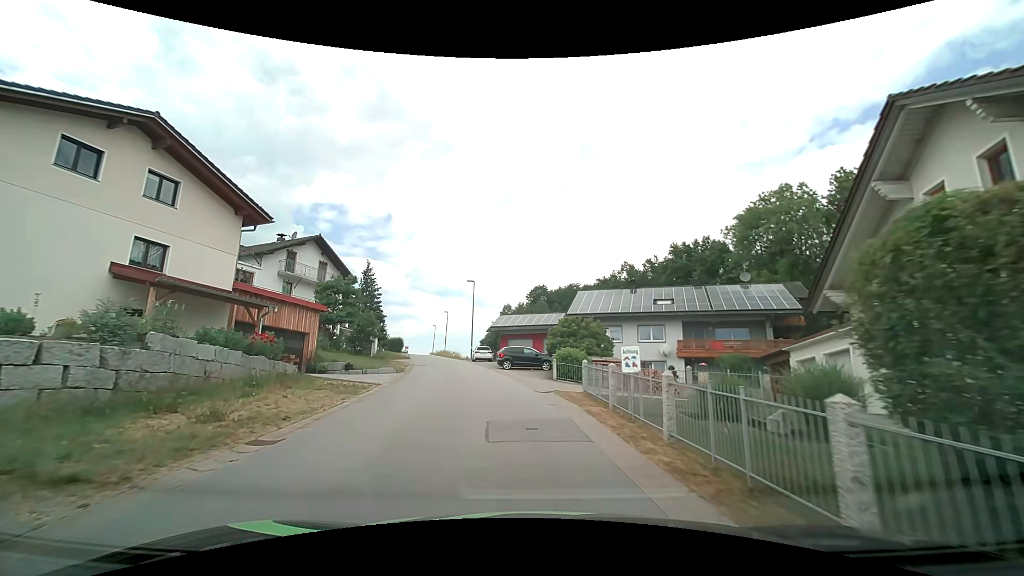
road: tertiary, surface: asphalt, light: Day
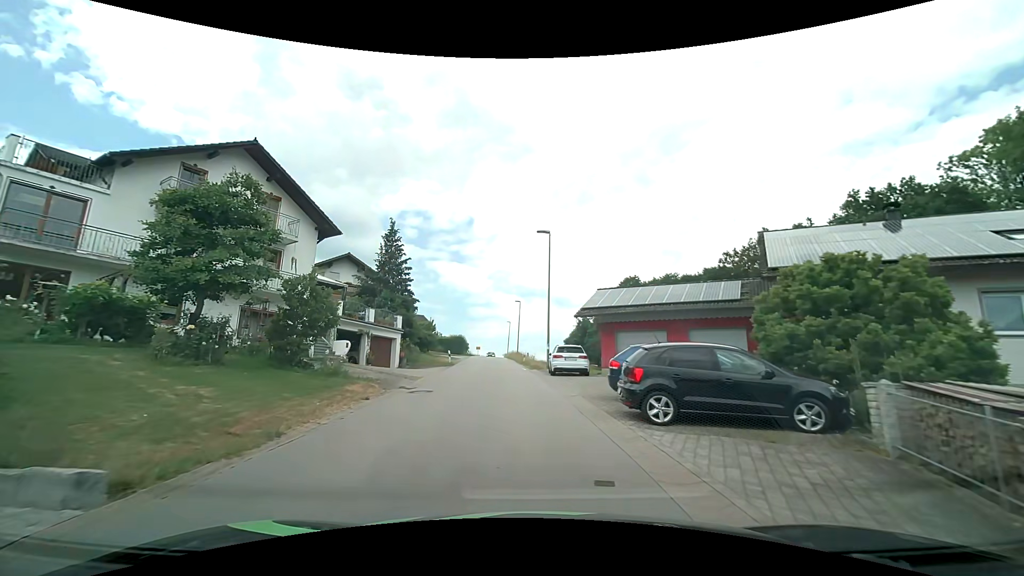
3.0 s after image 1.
(-2.1, +22.4) m; -10°
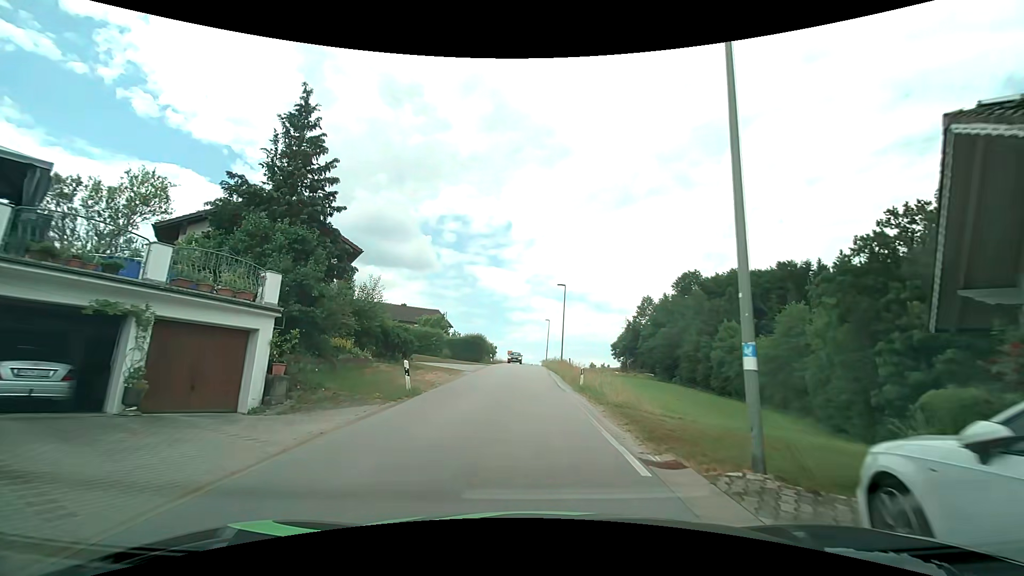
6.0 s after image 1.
(-1.1, +22.3) m; -5°
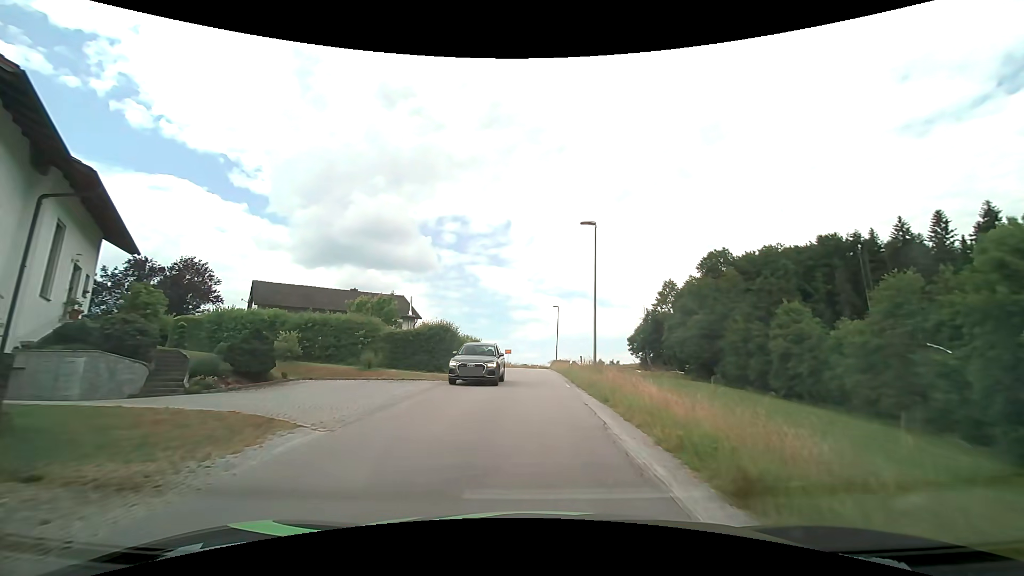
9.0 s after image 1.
(-0.1, +22.1) m; -1°
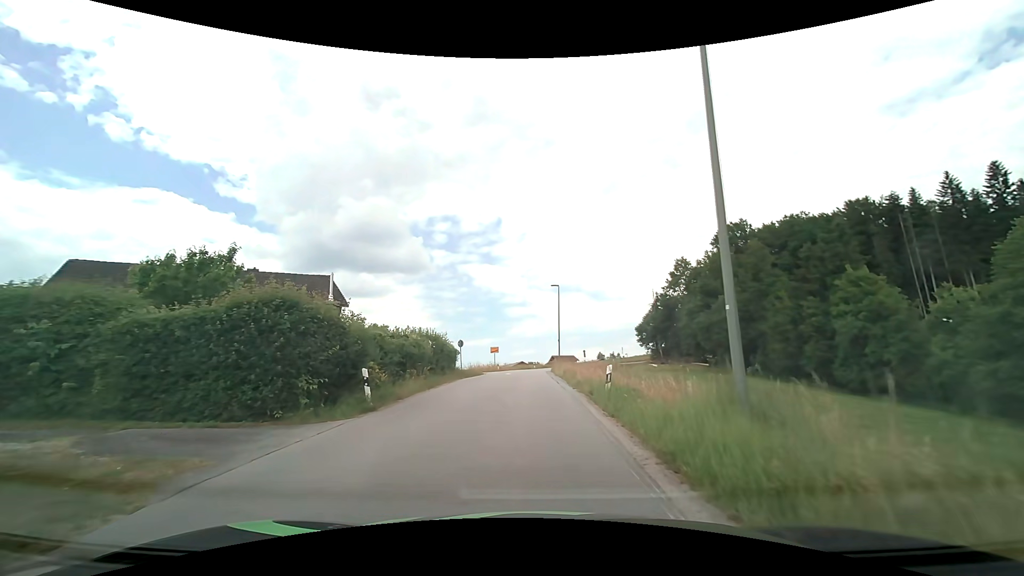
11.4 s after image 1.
(+0.3, +17.7) m; 0°
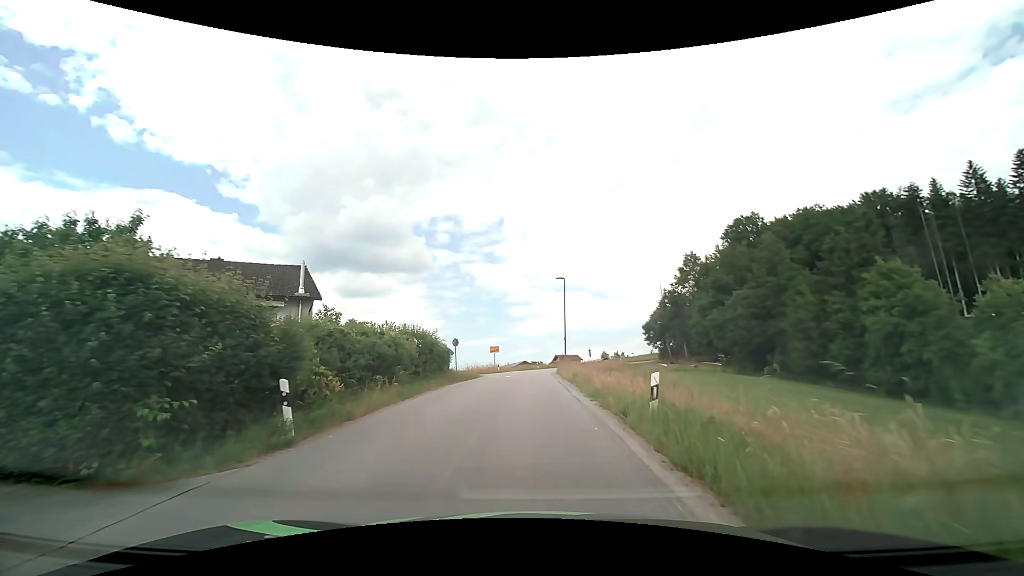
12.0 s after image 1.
(0.0, +4.5) m; -1°
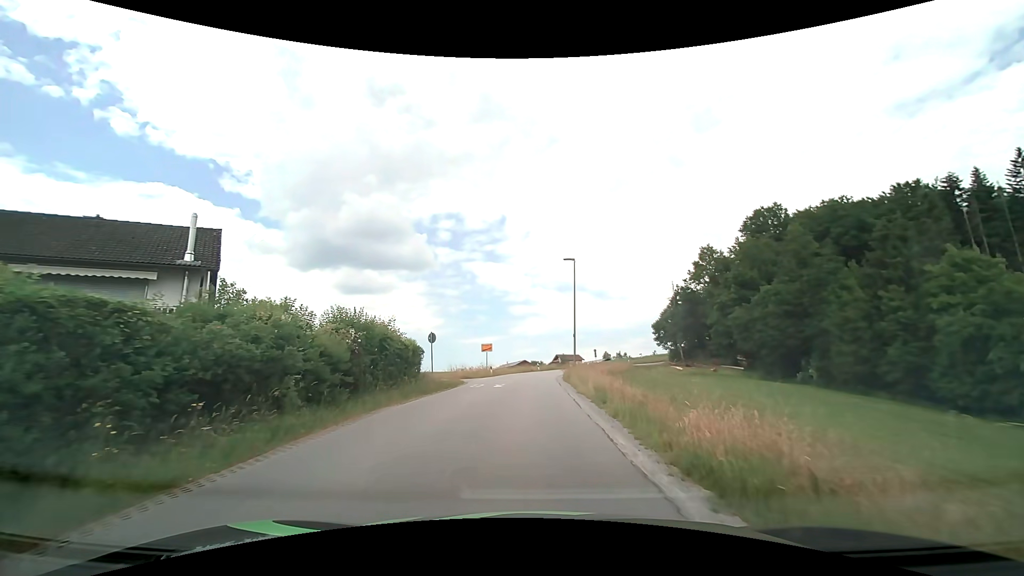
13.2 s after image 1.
(0.0, +9.1) m; 0°
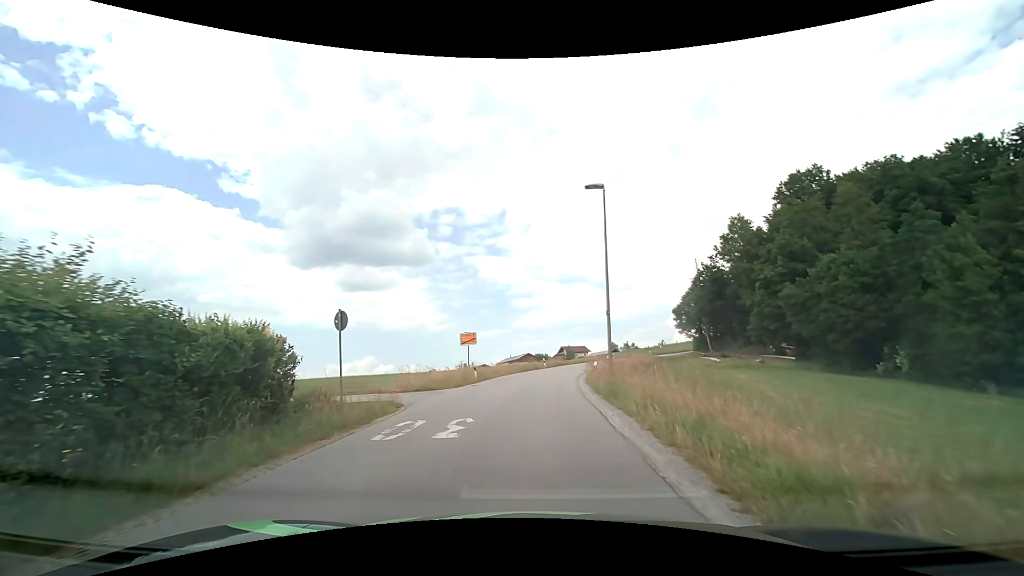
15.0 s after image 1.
(0.0, +14.1) m; -1°
(0, +10) (0, +20) (+1, +30) (+2, +40) (+4, +50) (+7, +59) (+10, +69) (+14, +78) (+18, +87) (+24, +96) m
